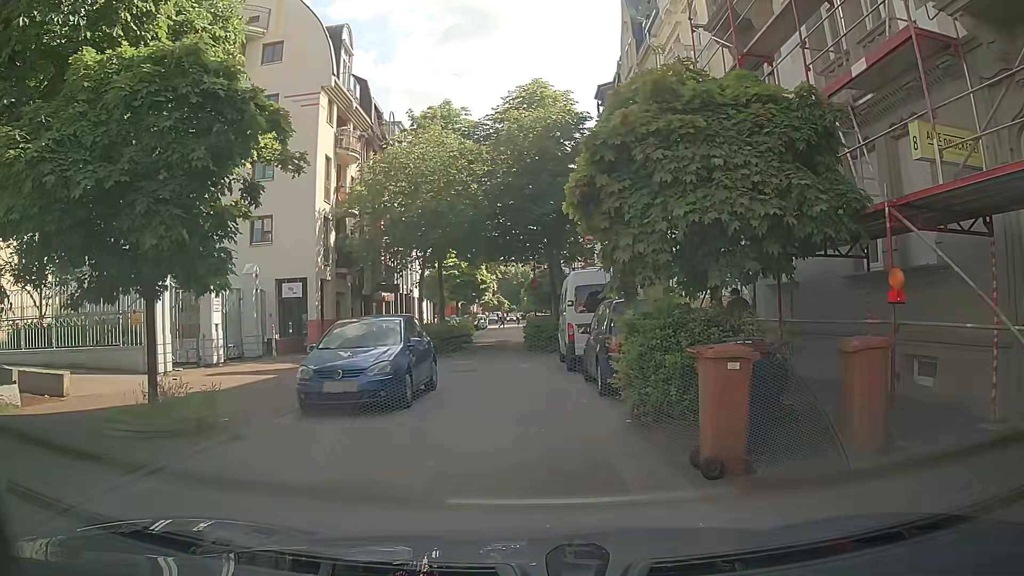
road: residential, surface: asphalt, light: Day
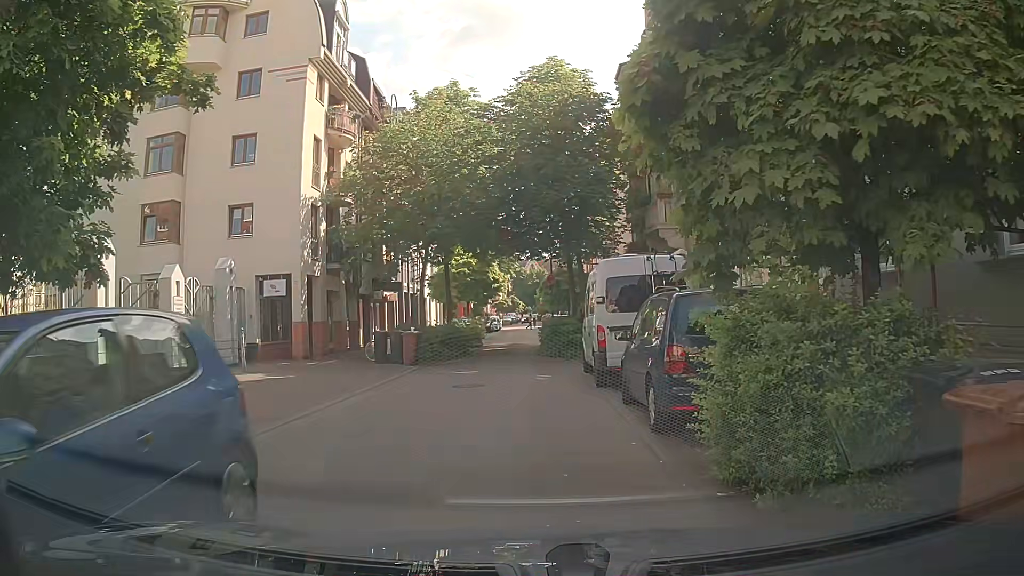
(0.0, +3.6) m; 0°
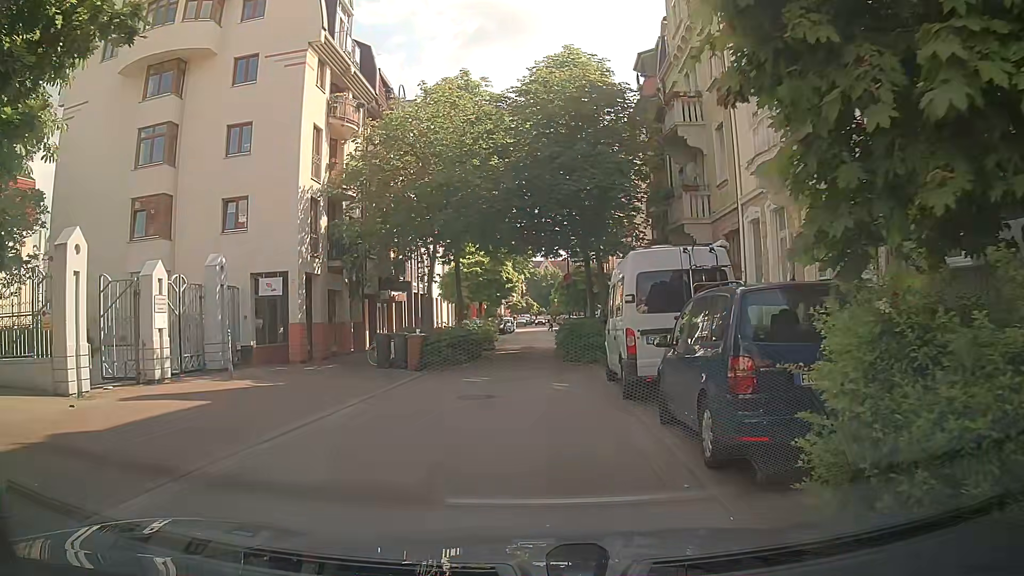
(0.0, +1.8) m; -1°
